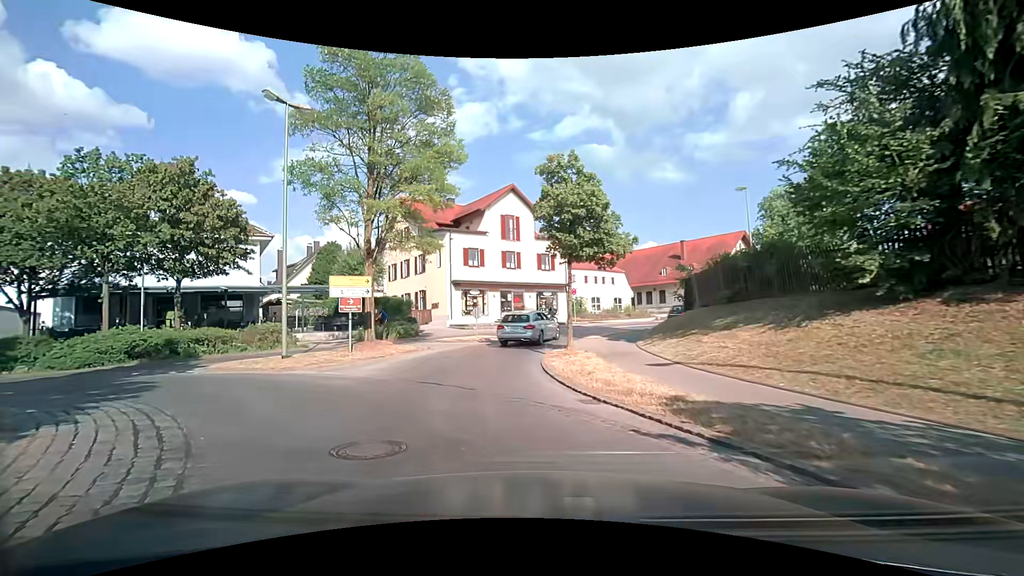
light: Day
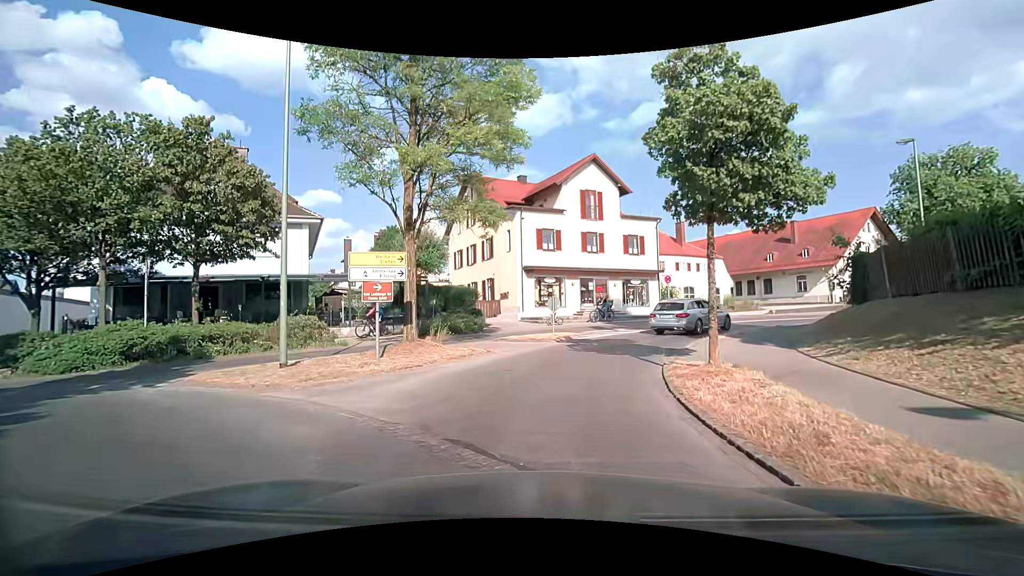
(-0.6, +5.6) m; -9°
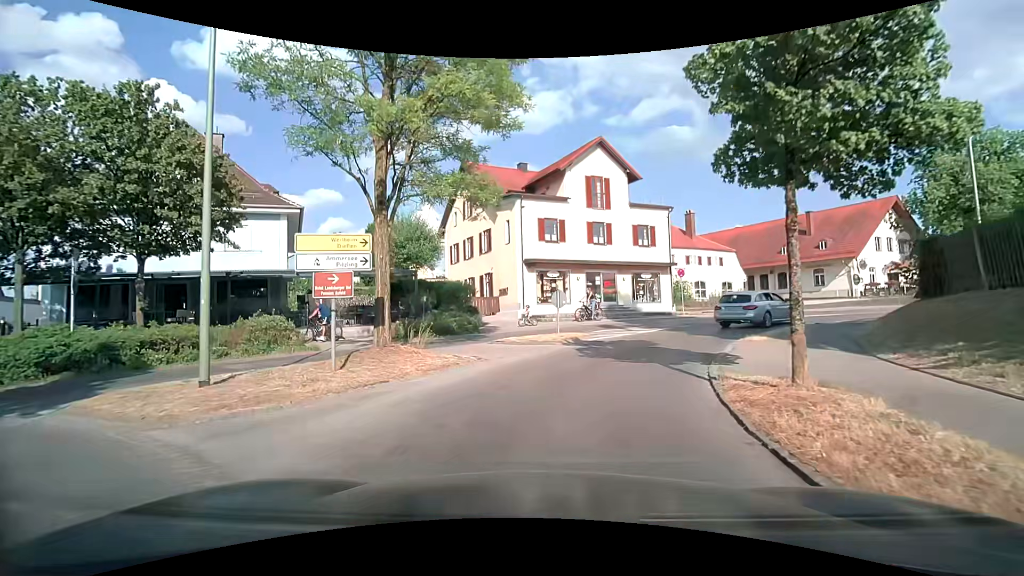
(-0.1, +2.8) m; -1°
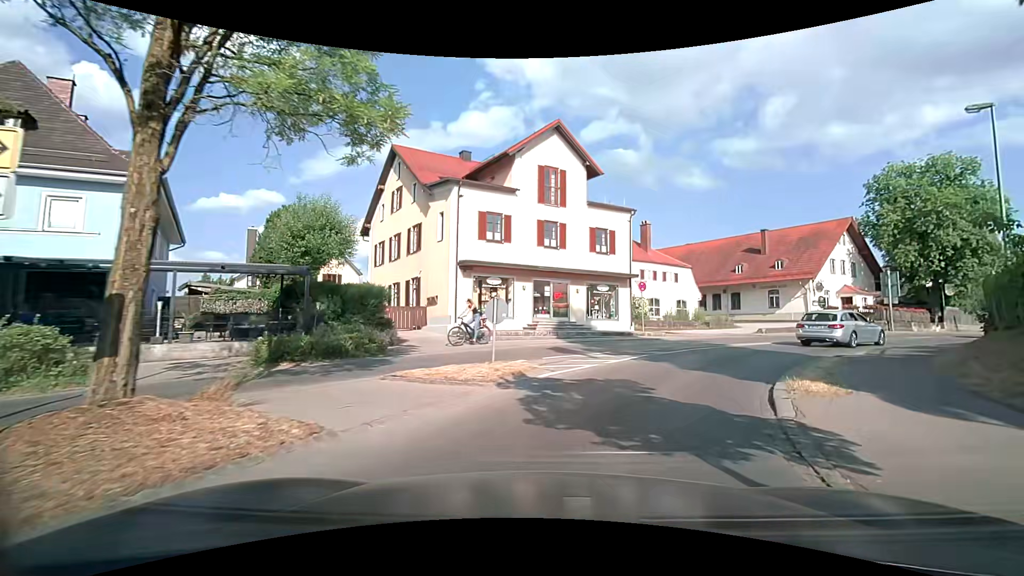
(+0.1, +5.9) m; +4°
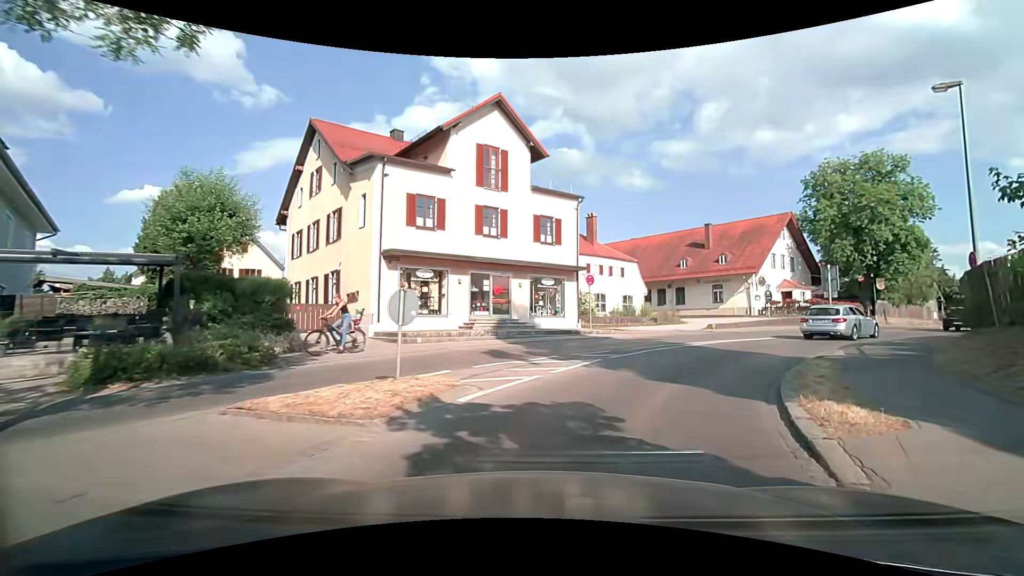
(+0.2, +3.0) m; +8°
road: tertiary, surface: asphalt
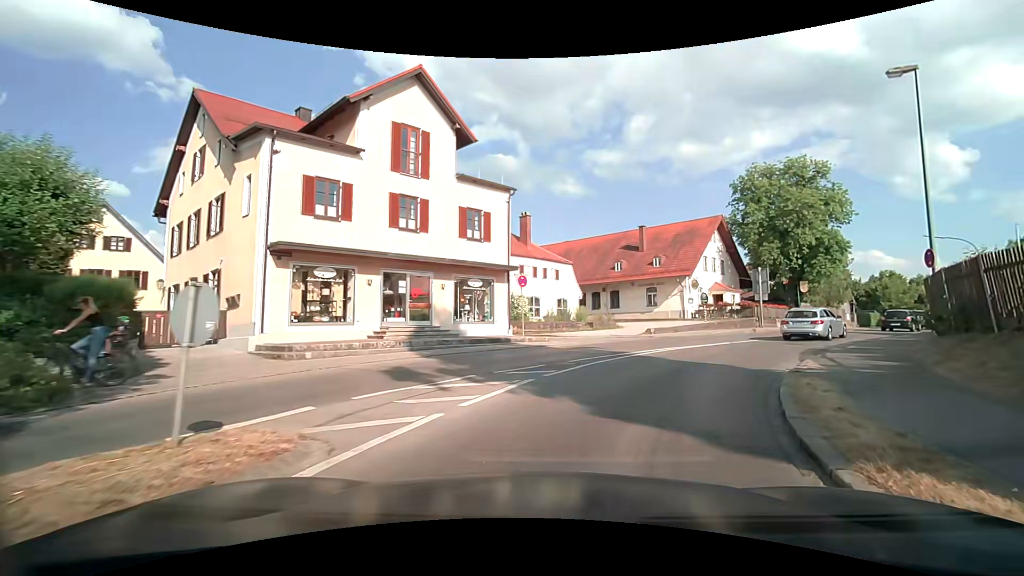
(+0.1, +3.2) m; +7°
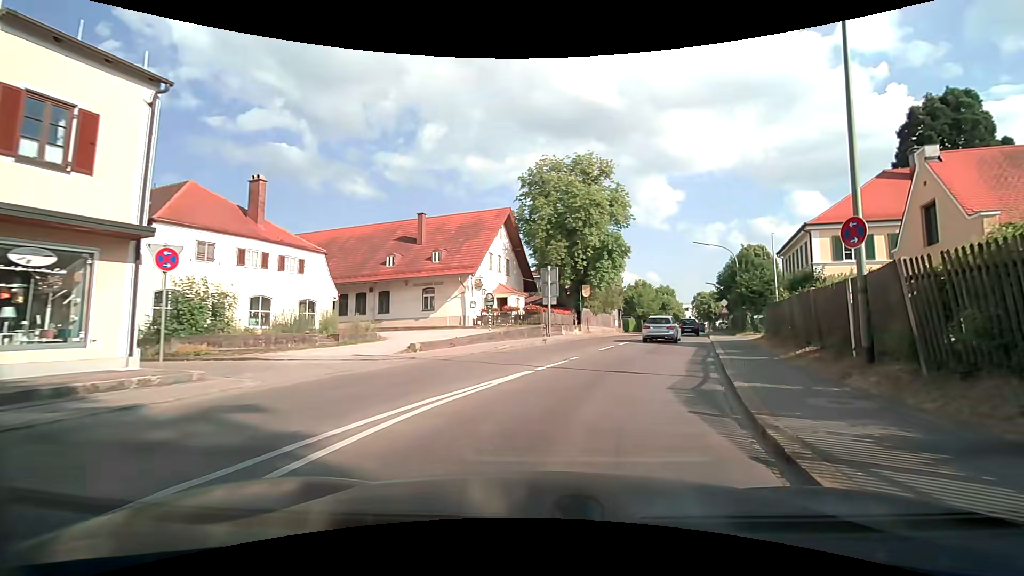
(+2.0, +10.1) m; +23°
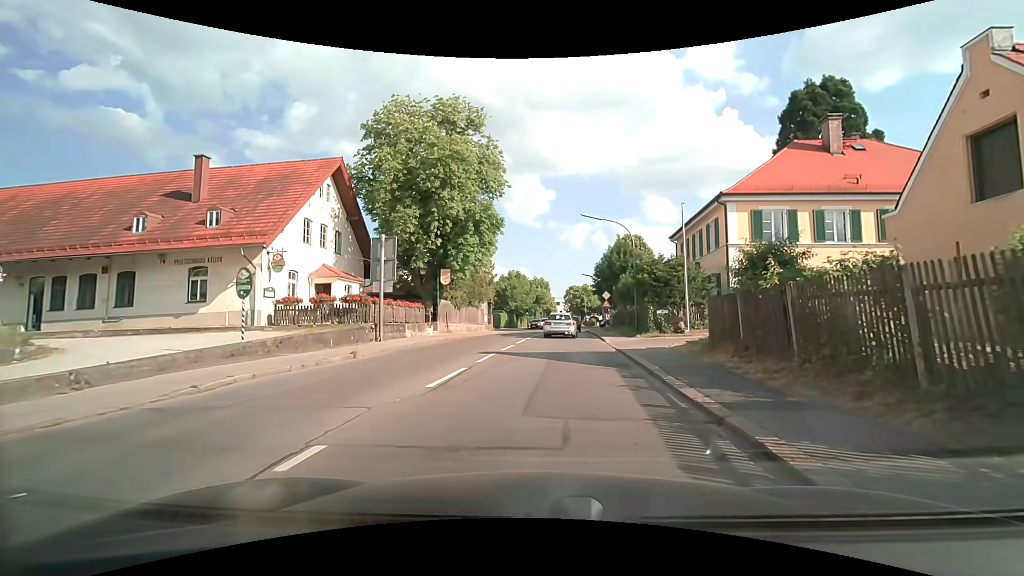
(+1.9, +11.3) m; +15°
(0, +10) (+1, +20) (+2, +30) (+3, +40) (+3, +50) (+4, +60) (+5, +70) (+6, +80) (+7, +90) (+7, +100) m
